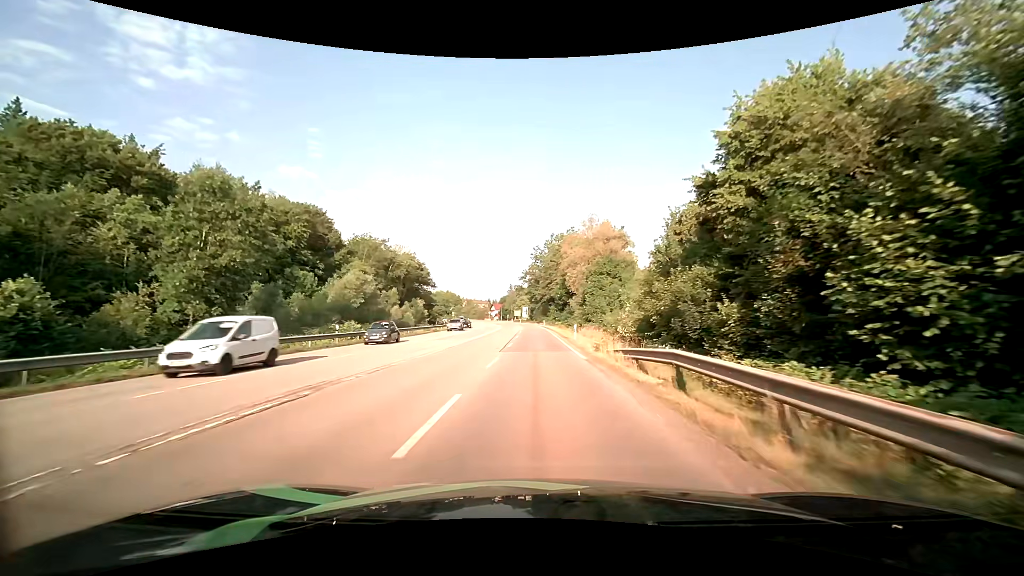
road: secondary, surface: asphalt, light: Day
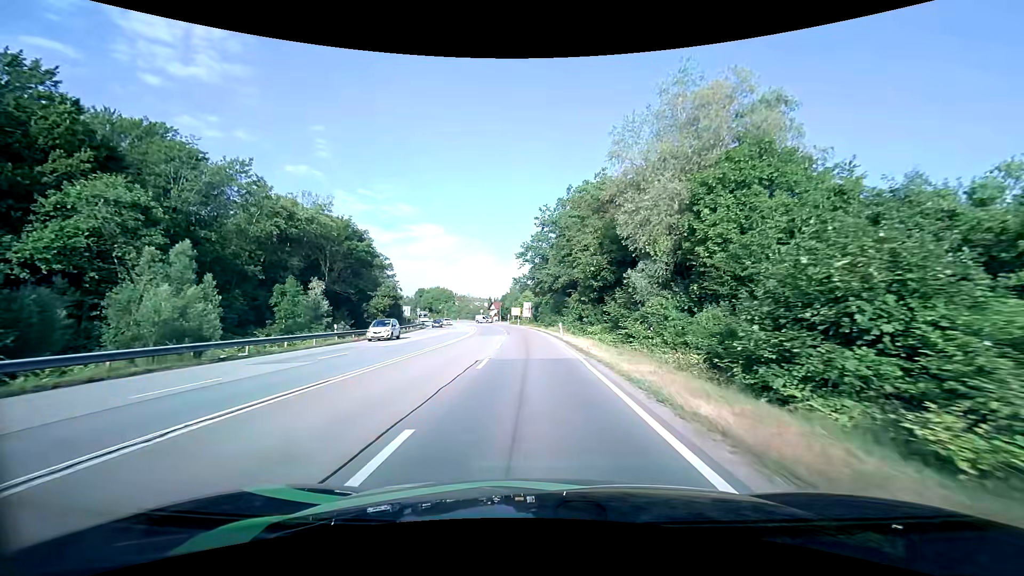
(0.0, +45.2) m; 0°
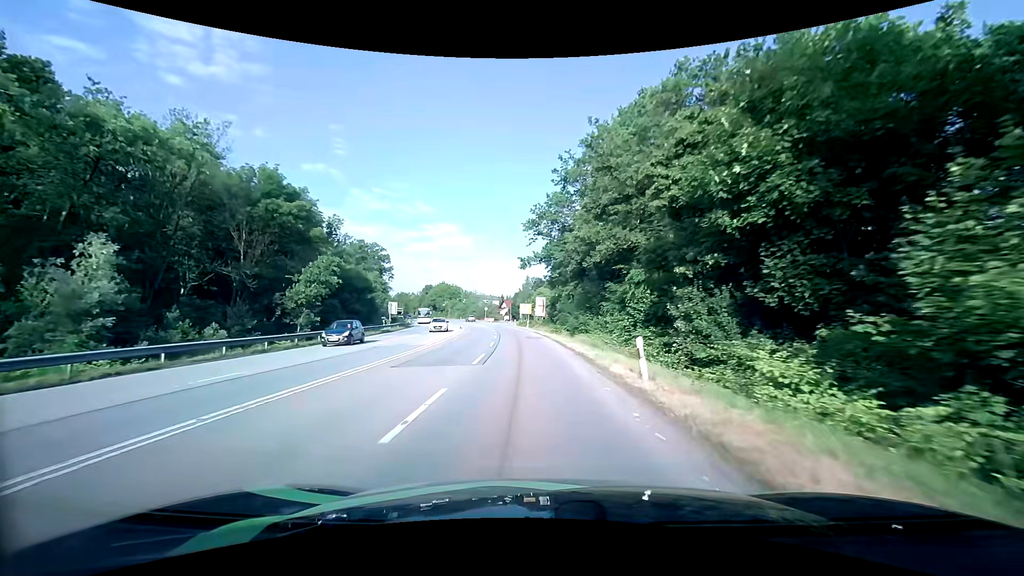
(-0.3, +25.4) m; -2°
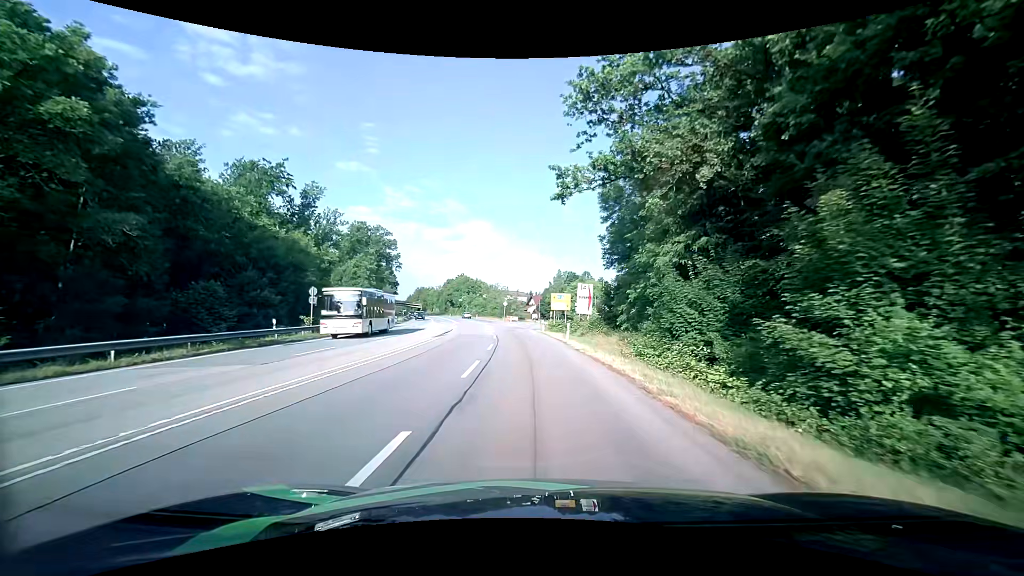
(-1.2, +30.7) m; -4°
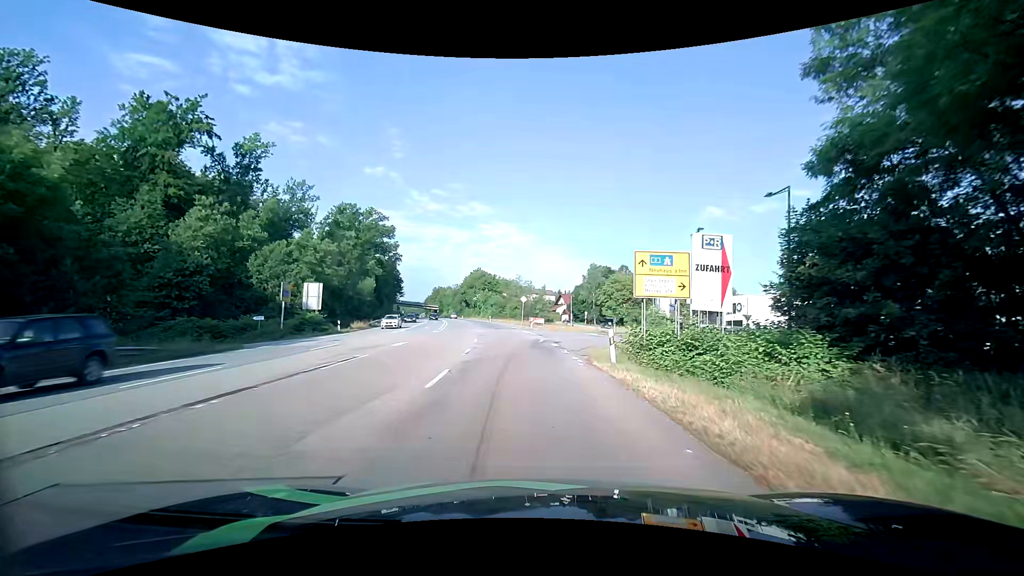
(-0.7, +30.5) m; -3°
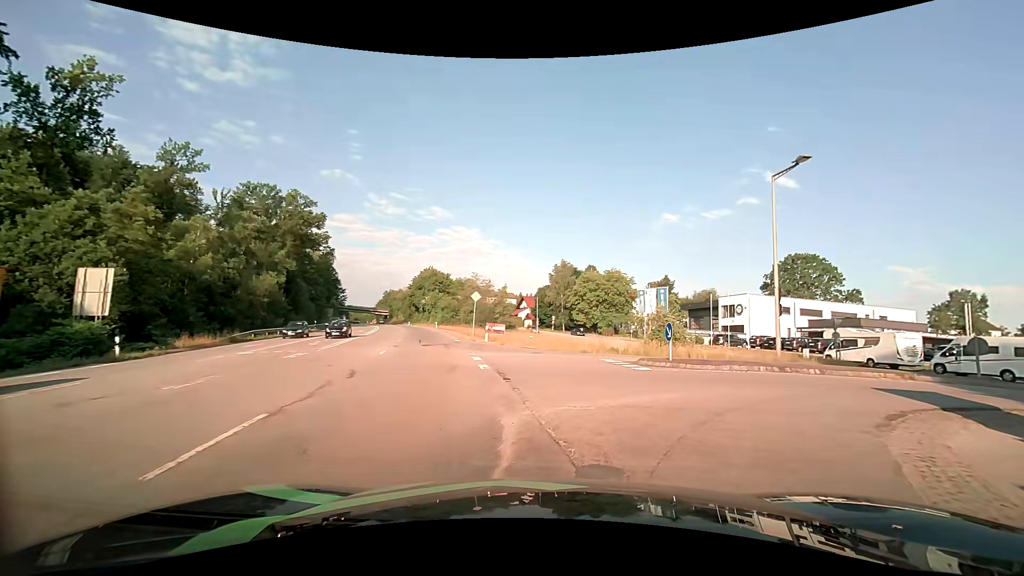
(0.0, +19.8) m; +5°
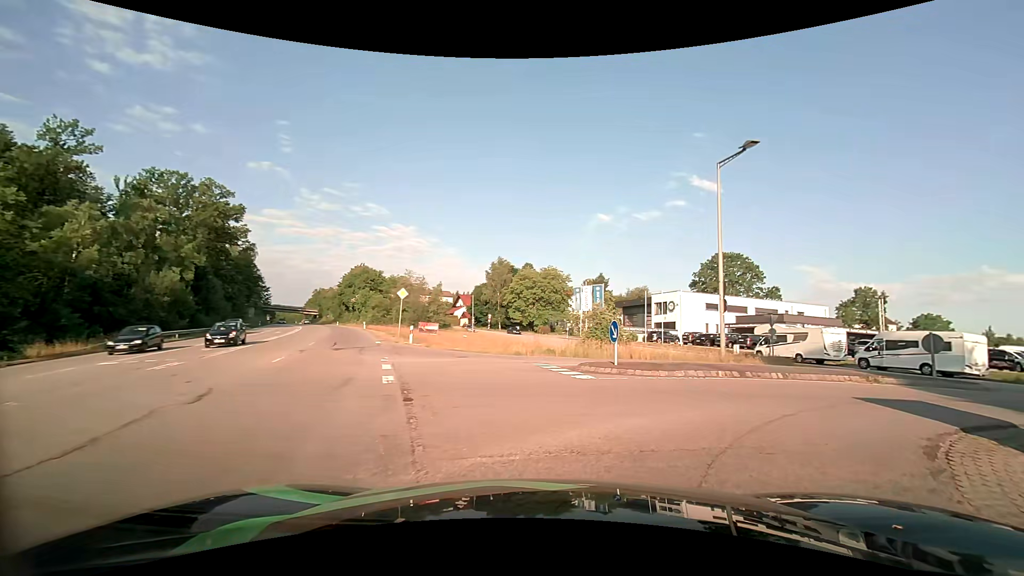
(+0.1, +2.8) m; +7°
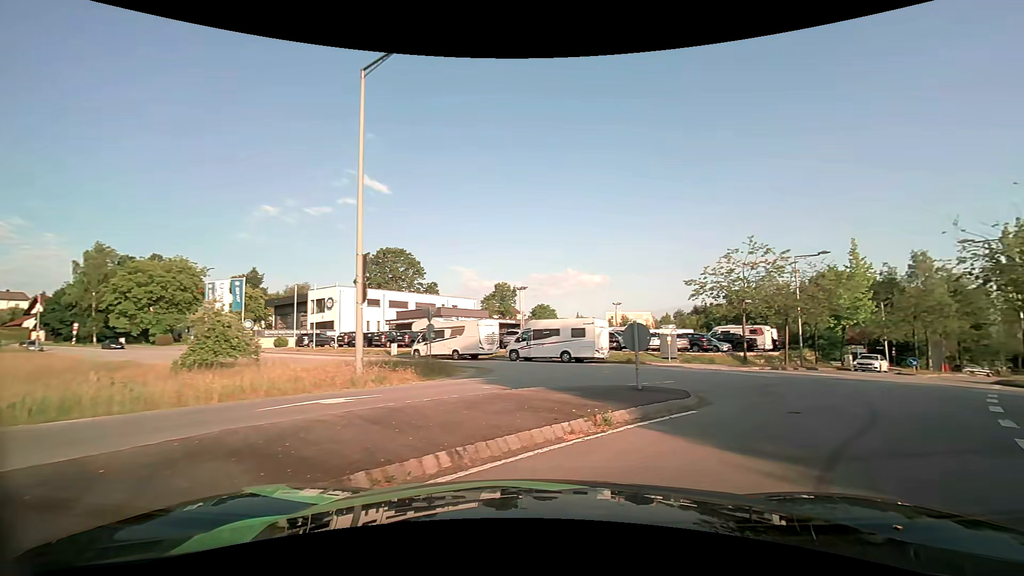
(+2.7, +8.8) m; +38°
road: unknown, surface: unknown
